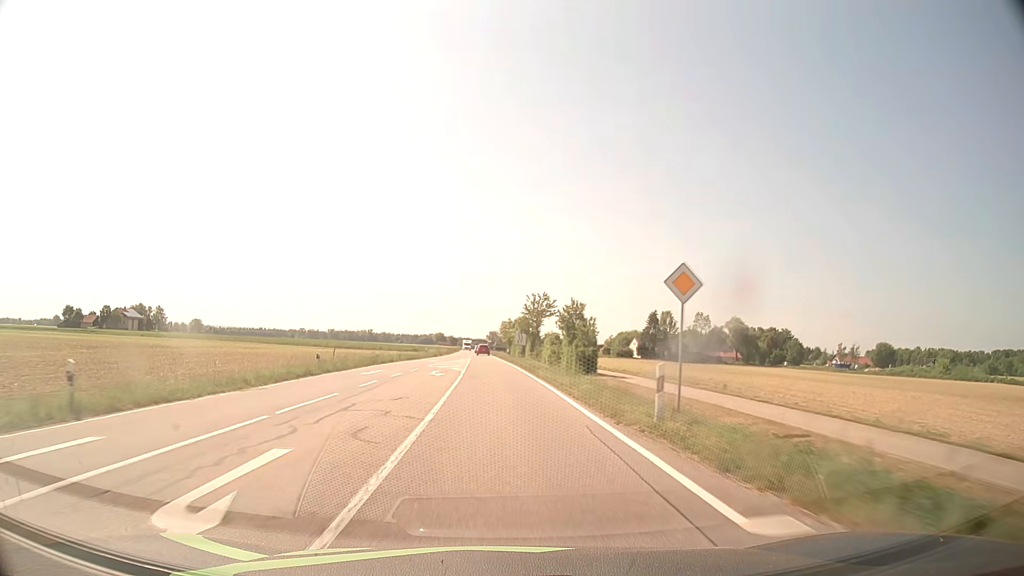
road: tertiary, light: Day
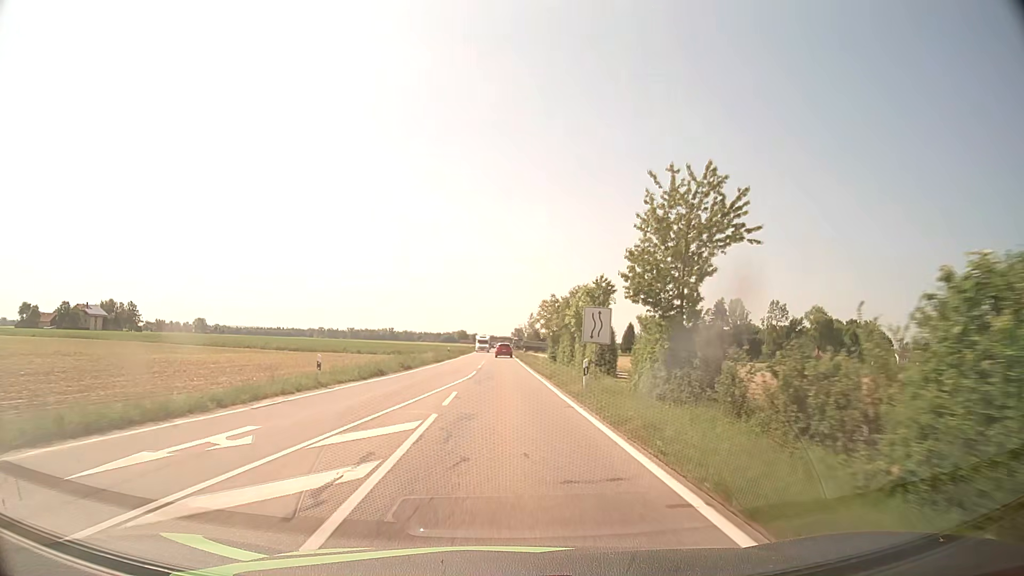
(-1.3, +45.7) m; -2°
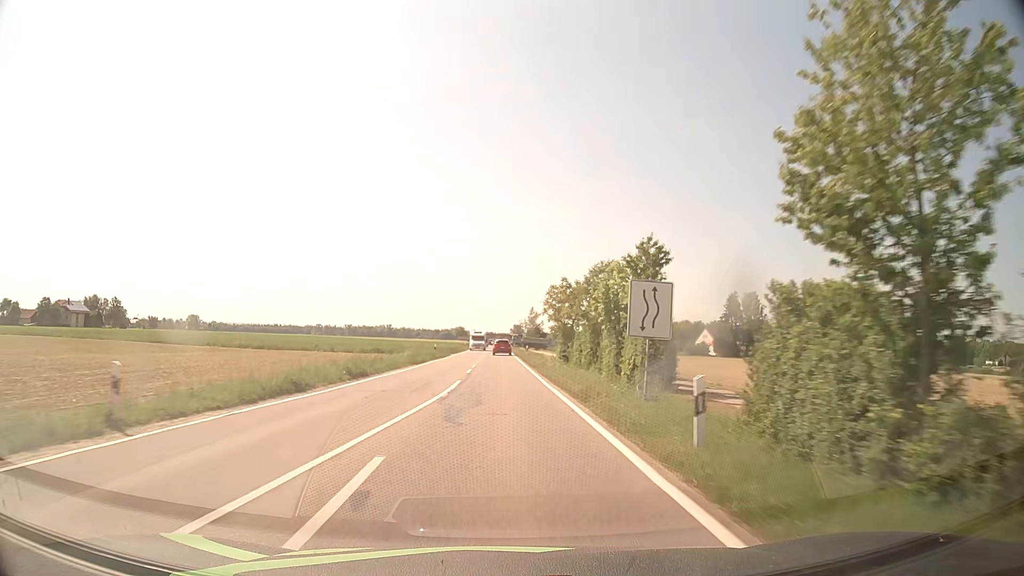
(0.0, +11.5) m; 0°
(0, +10) (0, +20) (0, +30) (0, +40) (0, +50) (0, +60) (0, +70) (-1, +80) (-1, +90) (-1, +100) m
